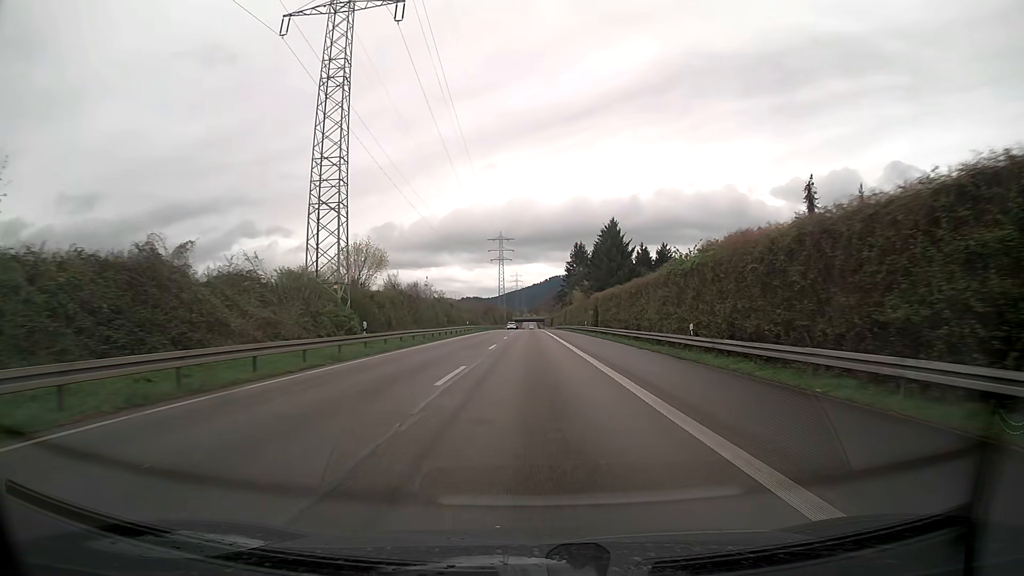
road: trunk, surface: asphalt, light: Day
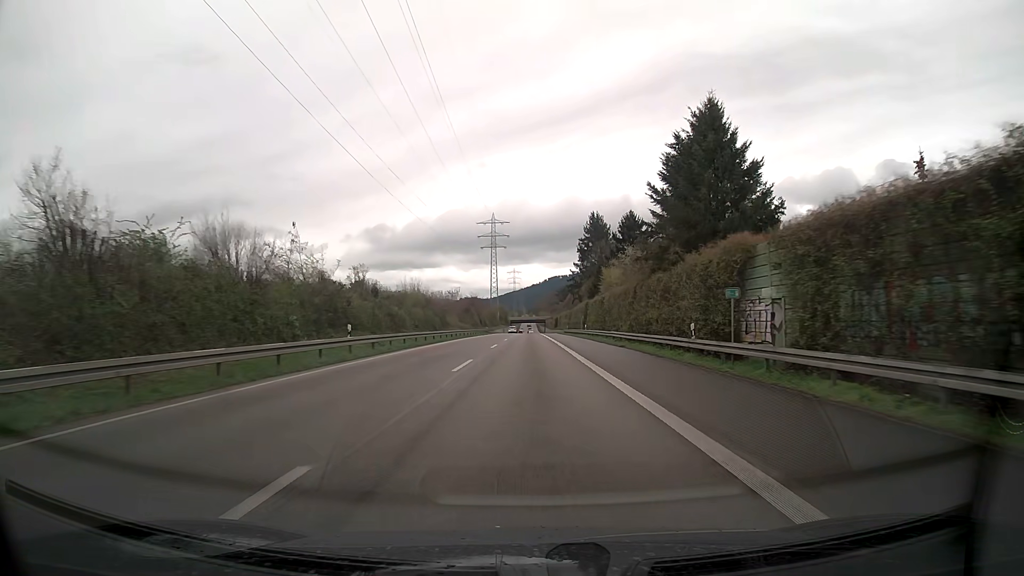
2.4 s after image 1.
(0.0, +49.9) m; 0°
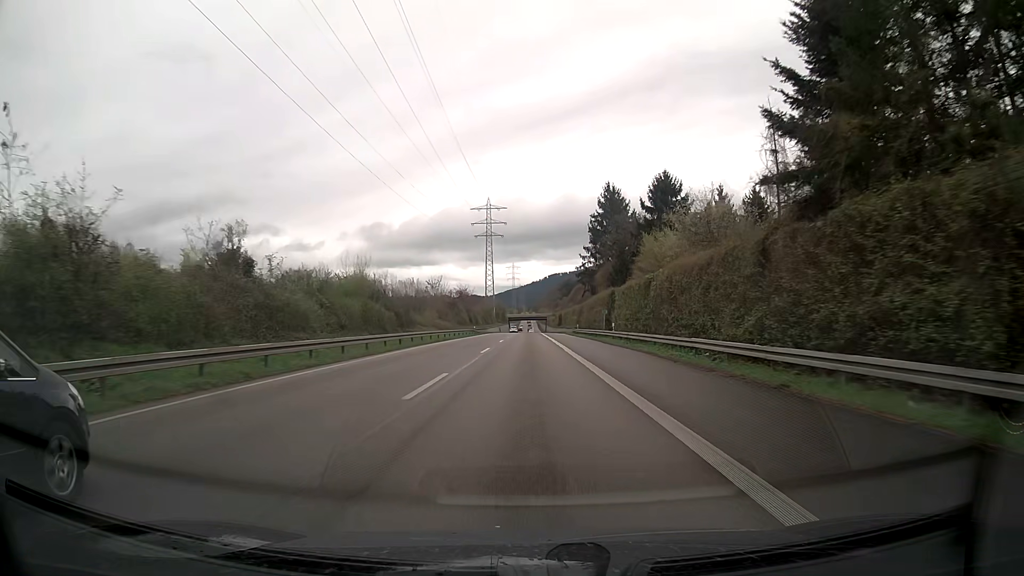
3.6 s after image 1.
(+0.1, +24.9) m; 0°
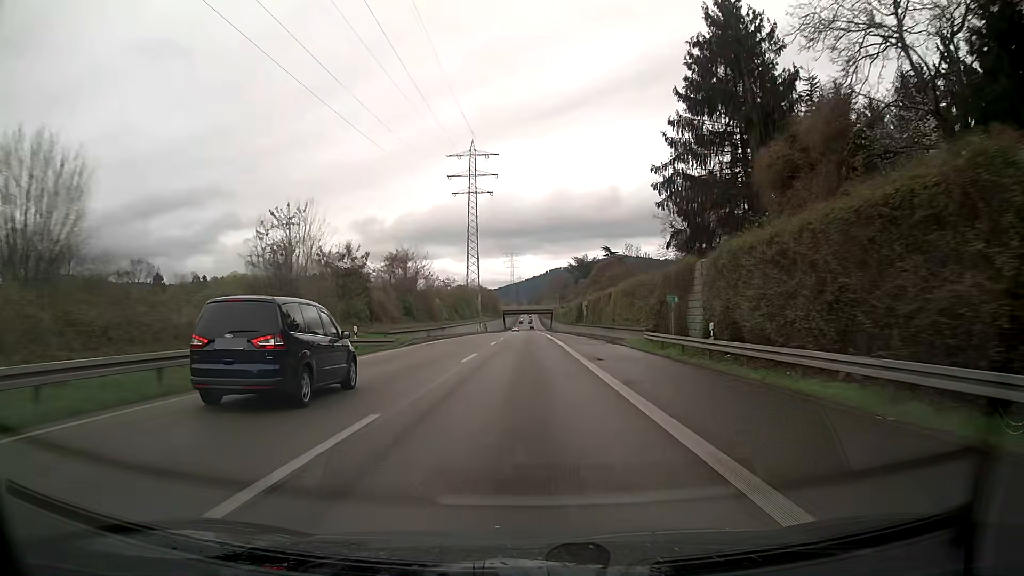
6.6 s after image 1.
(-0.2, +62.2) m; 0°
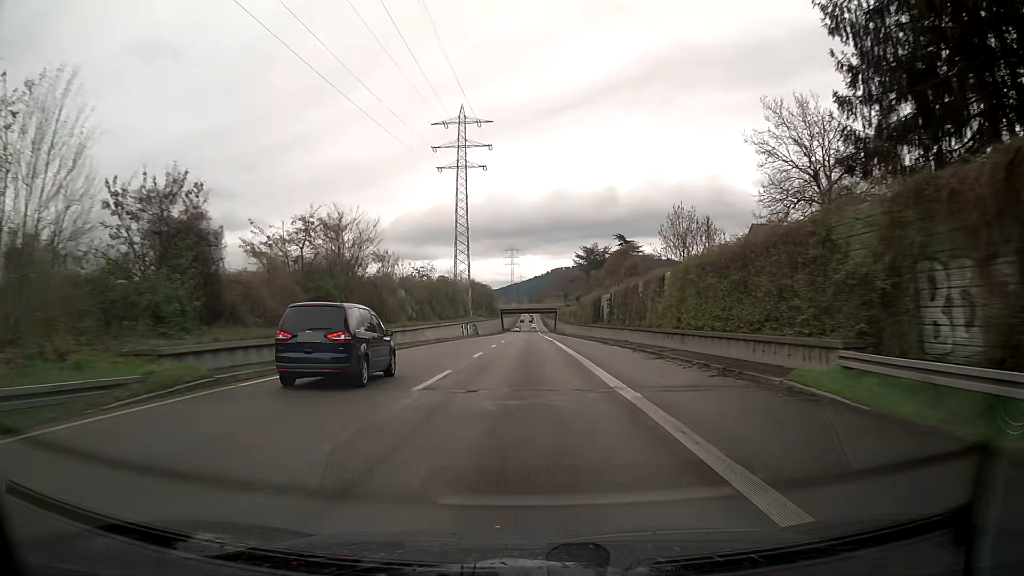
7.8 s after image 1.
(-0.1, +25.0) m; 0°
(0, +10) (0, +20) (0, +30) (0, +40) (0, +50) (0, +60) (0, +70) (0, +80) (0, +90) (-1, +100) m
